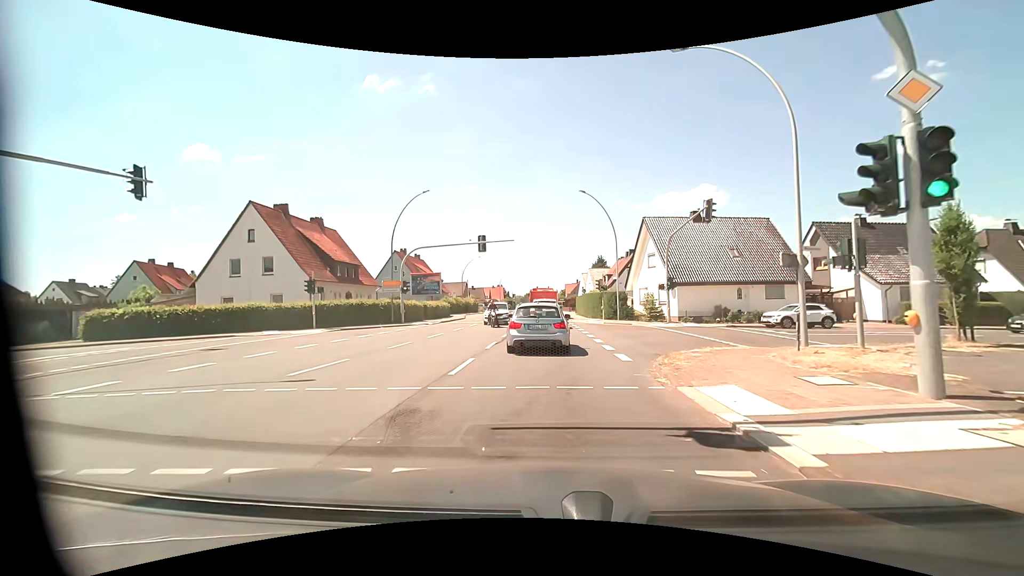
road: primary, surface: asphalt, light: Day
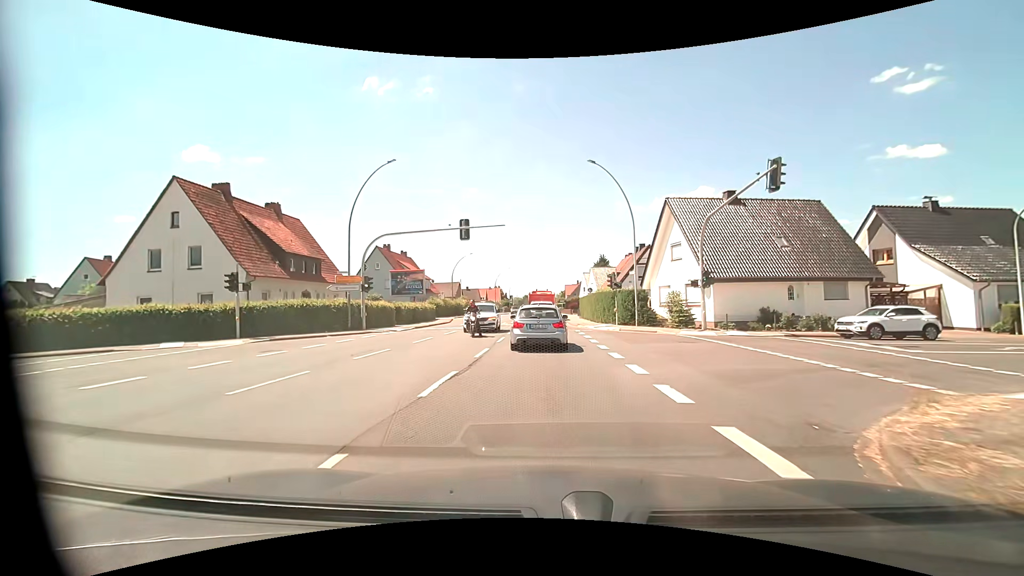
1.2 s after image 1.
(0.0, +8.4) m; 0°
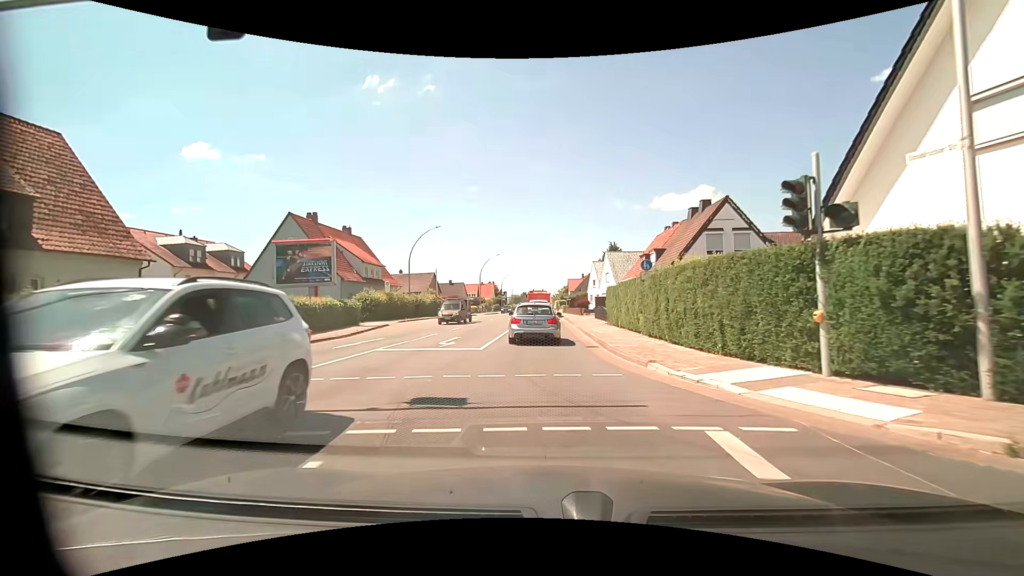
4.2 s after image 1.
(+0.2, +24.4) m; 0°
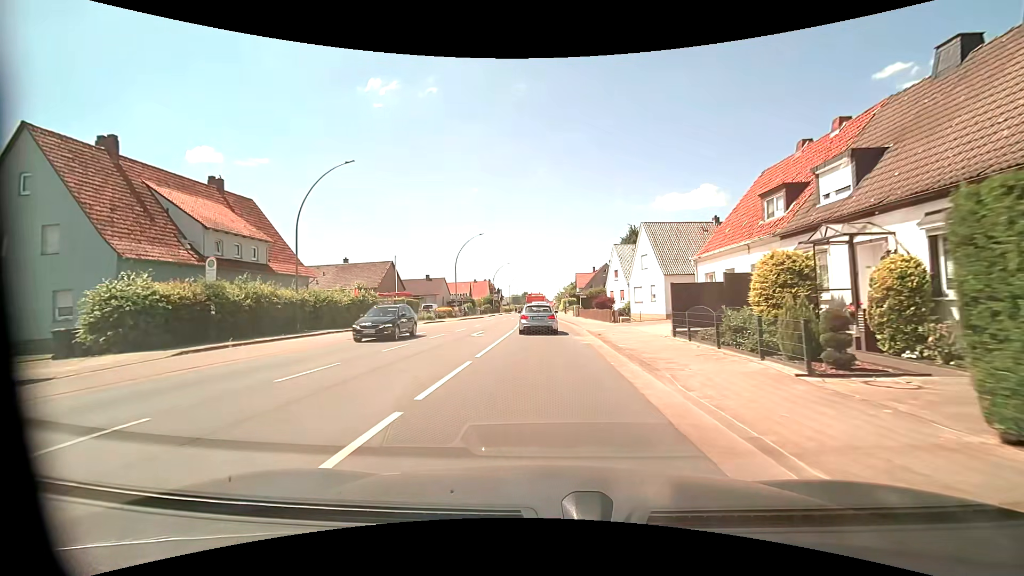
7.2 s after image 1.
(-0.1, +24.9) m; 0°
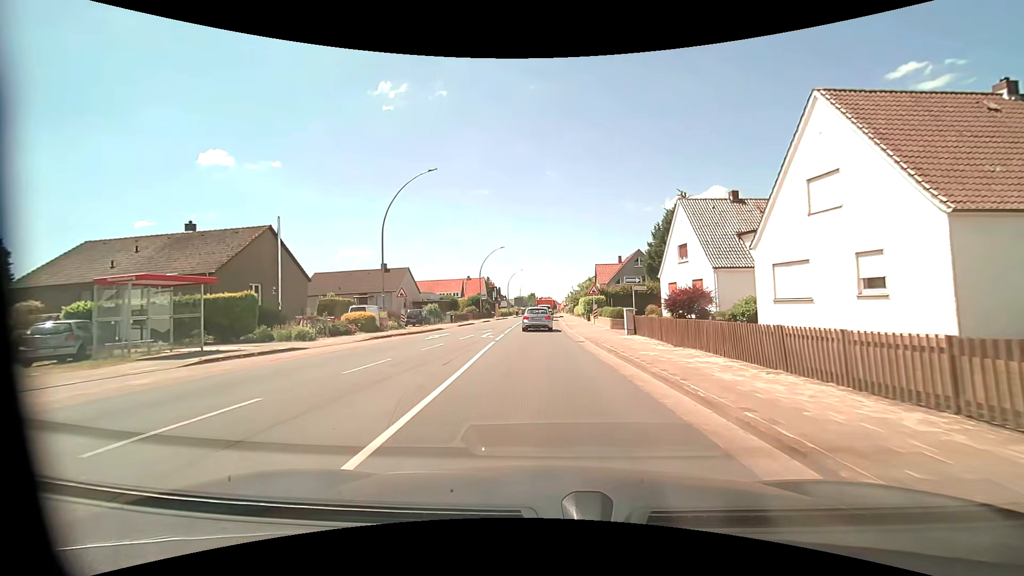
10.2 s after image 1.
(-0.2, +28.8) m; -2°
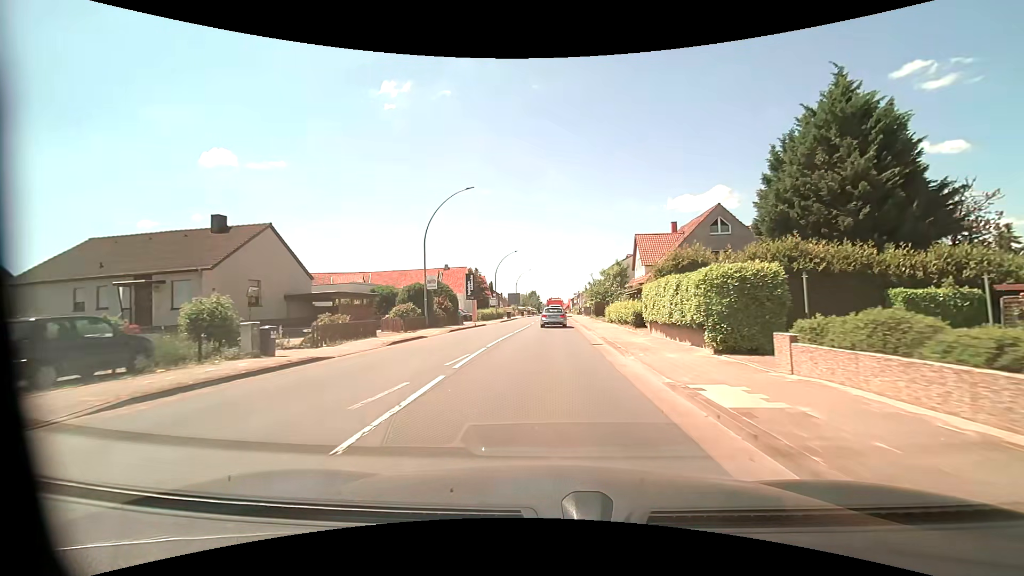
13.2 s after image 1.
(-0.3, +33.1) m; 0°
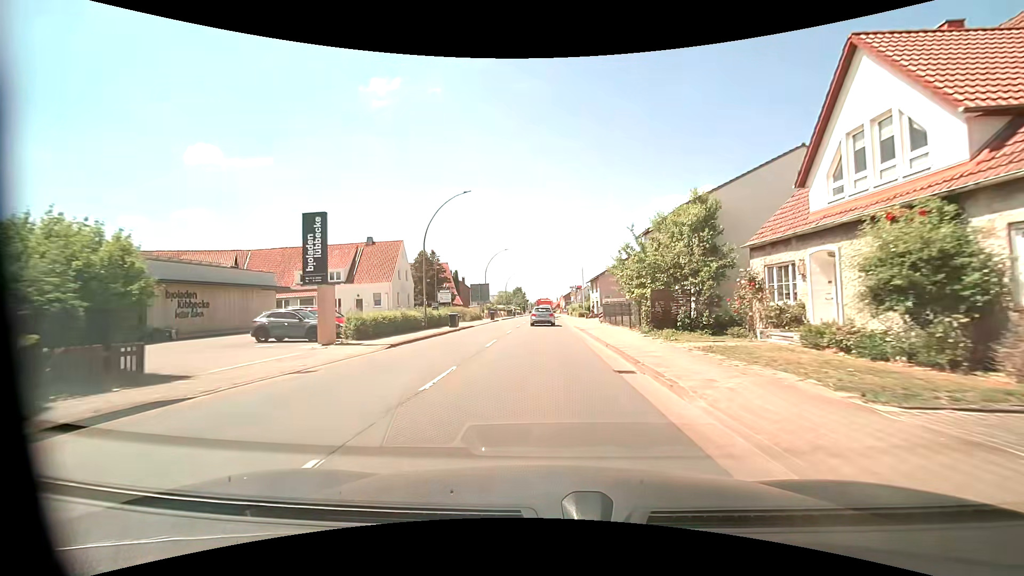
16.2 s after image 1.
(+0.5, +36.6) m; +1°
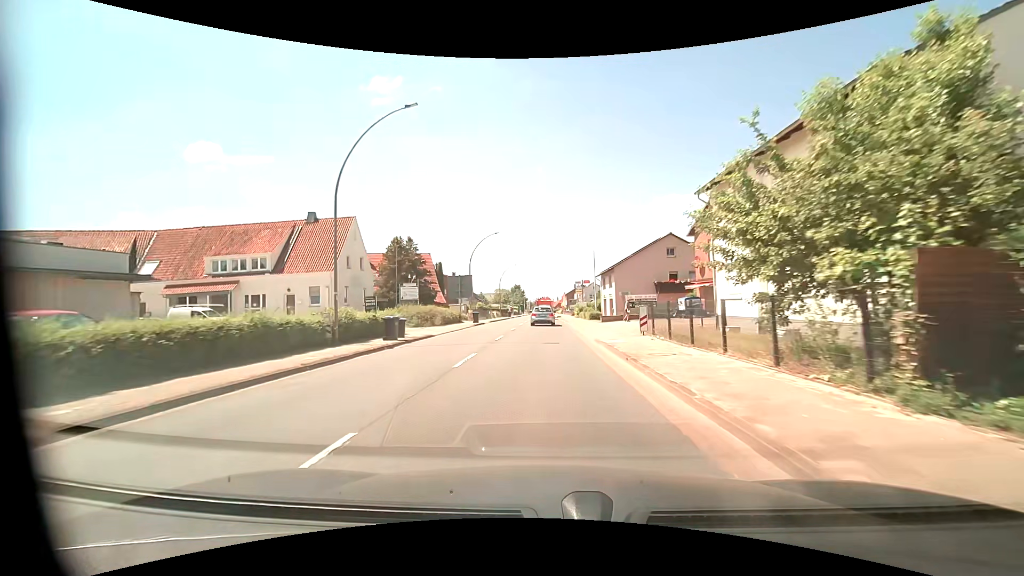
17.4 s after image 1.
(0.0, +15.2) m; 0°
(0, +10) (0, +20) (0, +30) (0, +40) (0, +50) (0, +60) (0, +70) (0, +80) (0, +90) (0, +100) m
